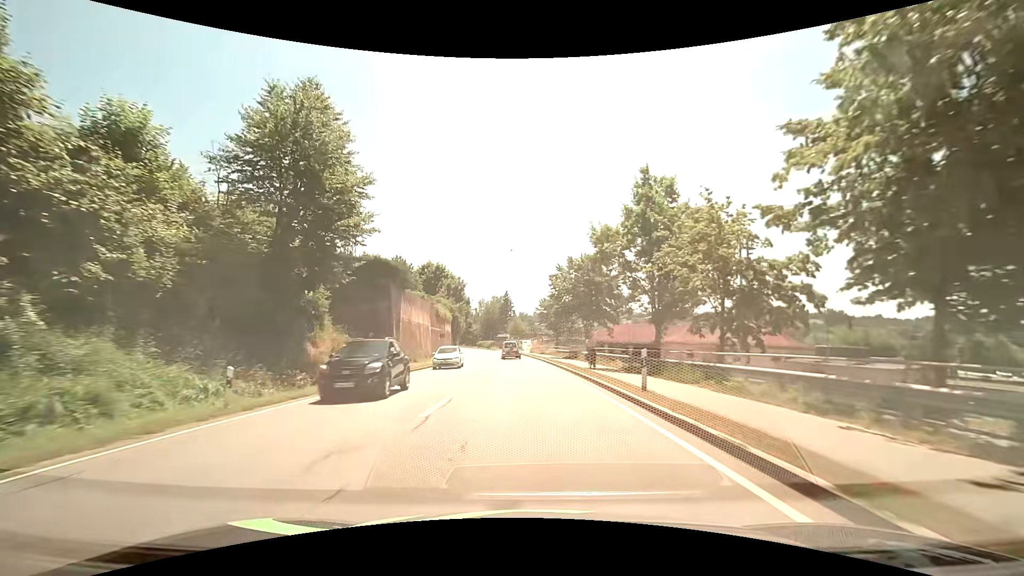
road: primary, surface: asphalt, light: Day
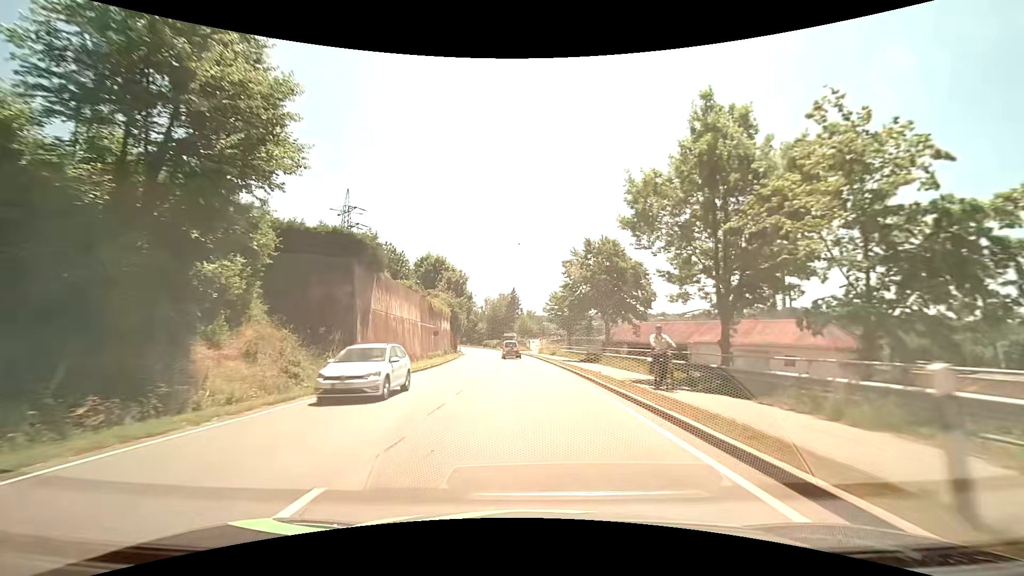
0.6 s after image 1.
(-0.1, +8.9) m; -1°
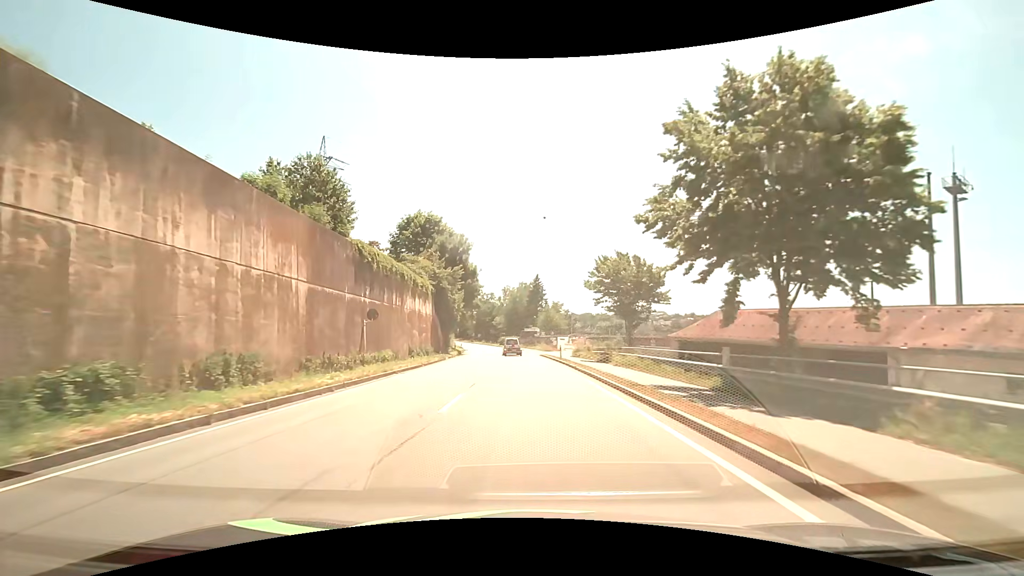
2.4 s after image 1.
(-0.6, +27.0) m; -3°
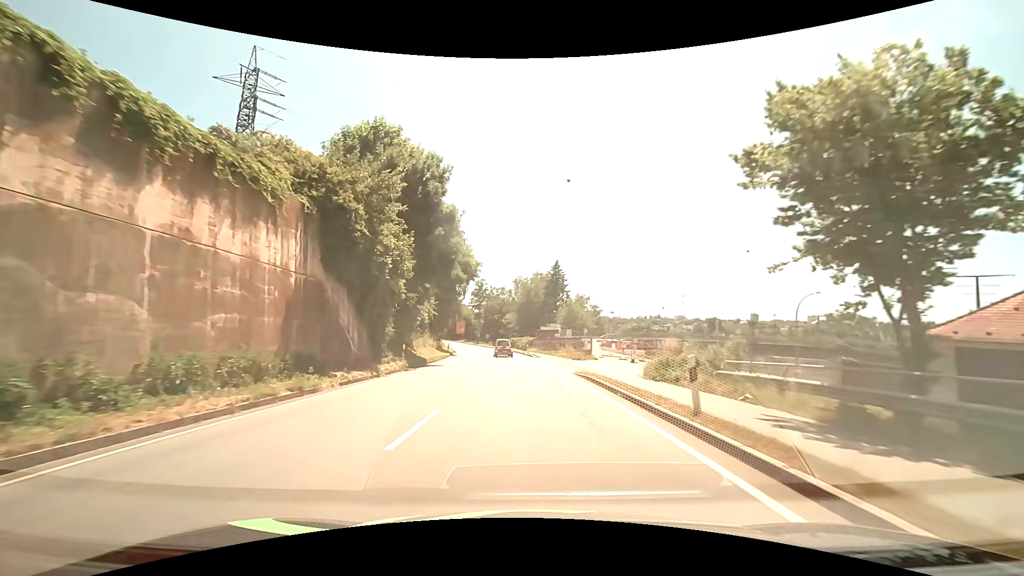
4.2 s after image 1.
(-0.4, +27.4) m; -2°
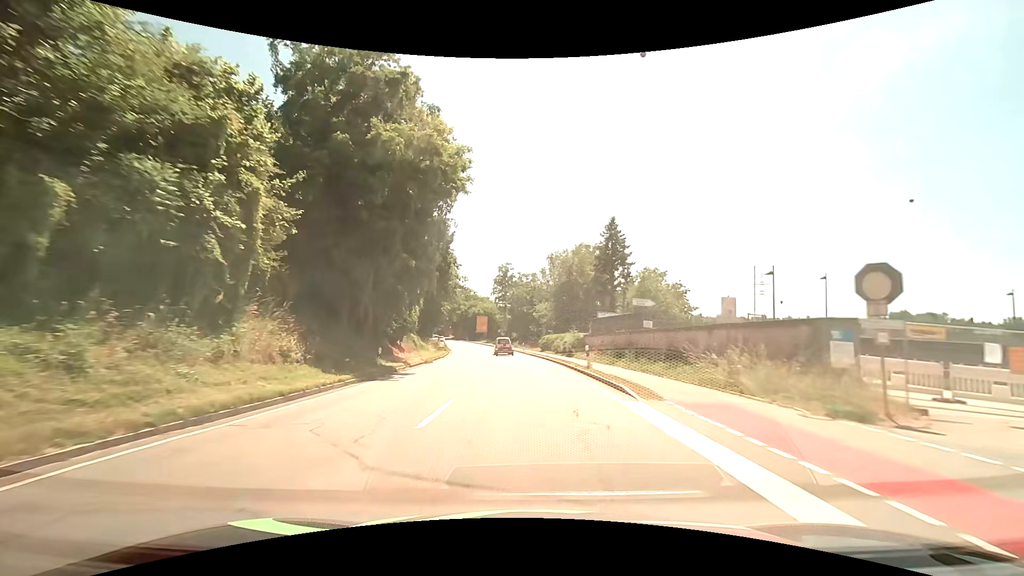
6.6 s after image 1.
(-1.2, +36.8) m; -4°
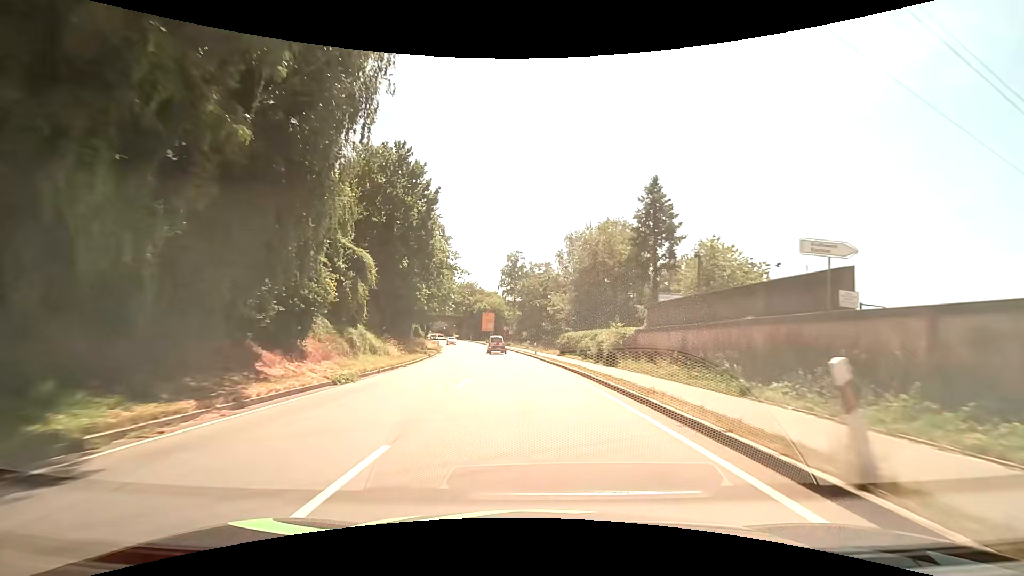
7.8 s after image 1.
(-0.4, +17.5) m; -2°
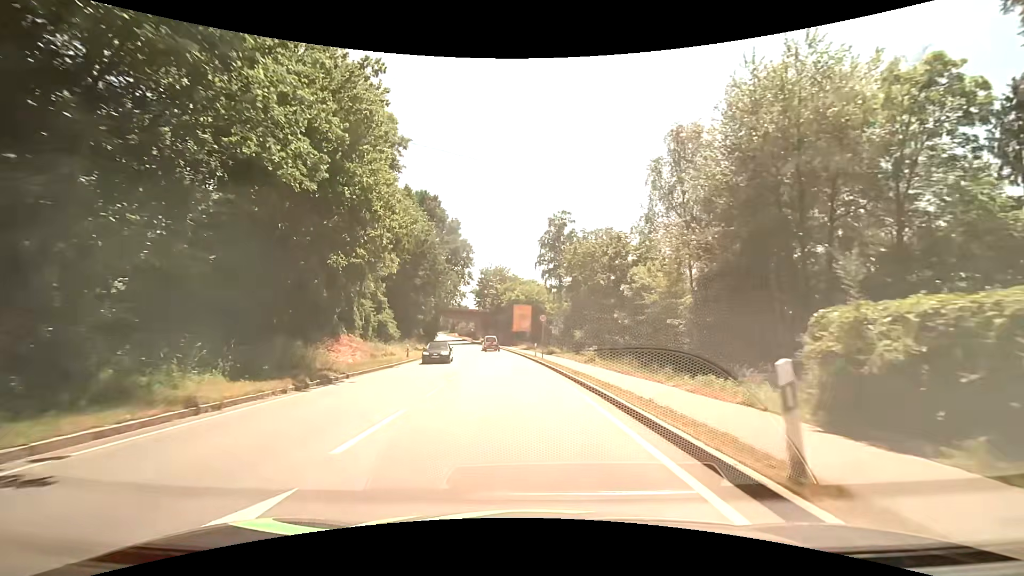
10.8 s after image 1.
(-1.6, +38.5) m; -5°
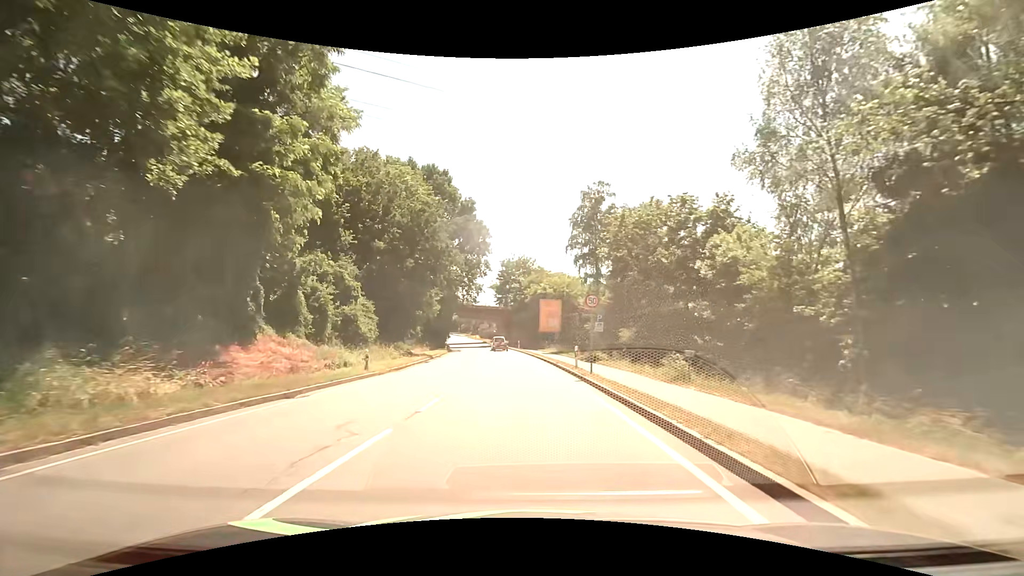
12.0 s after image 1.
(-0.4, +14.7) m; -3°
(0, +10) (-1, +20) (-1, +30) (-2, +40) (-3, +50) (-4, +60) (-5, +70) (-7, +80) (-8, +89) (-10, +99) m
